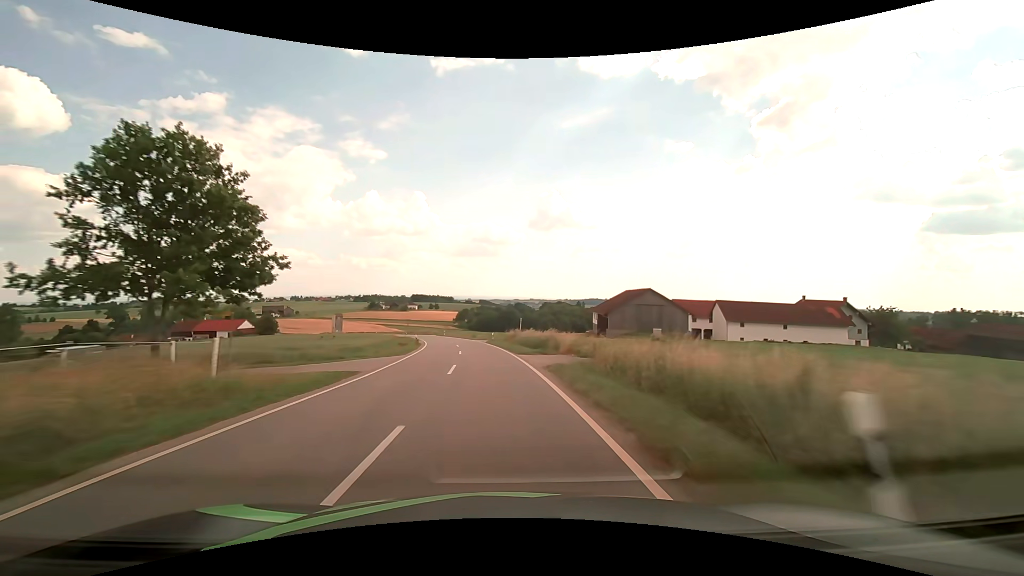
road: tertiary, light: Day
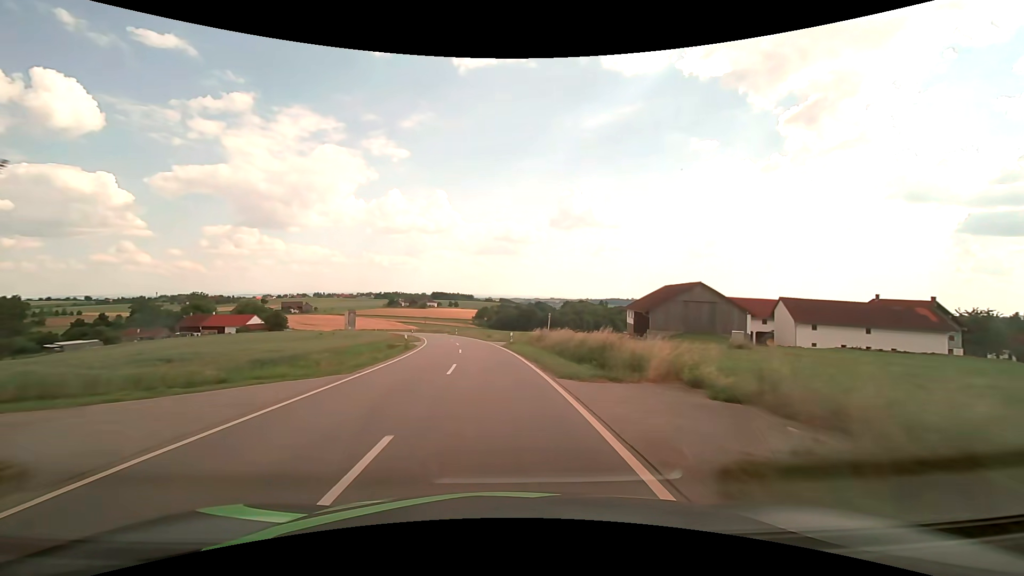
(-0.2, +12.9) m; -2°
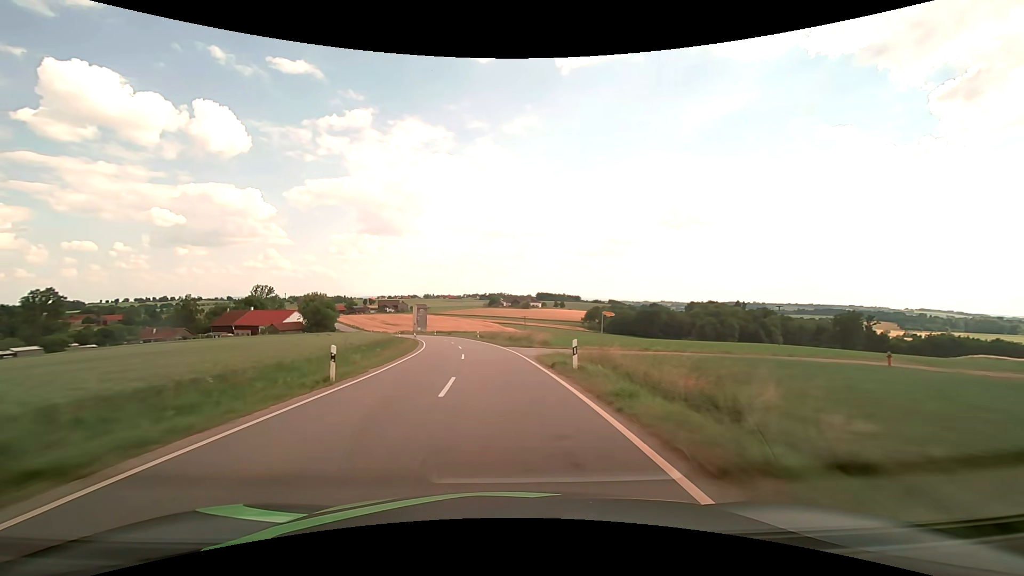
(-6.8, +65.5) m; -12°
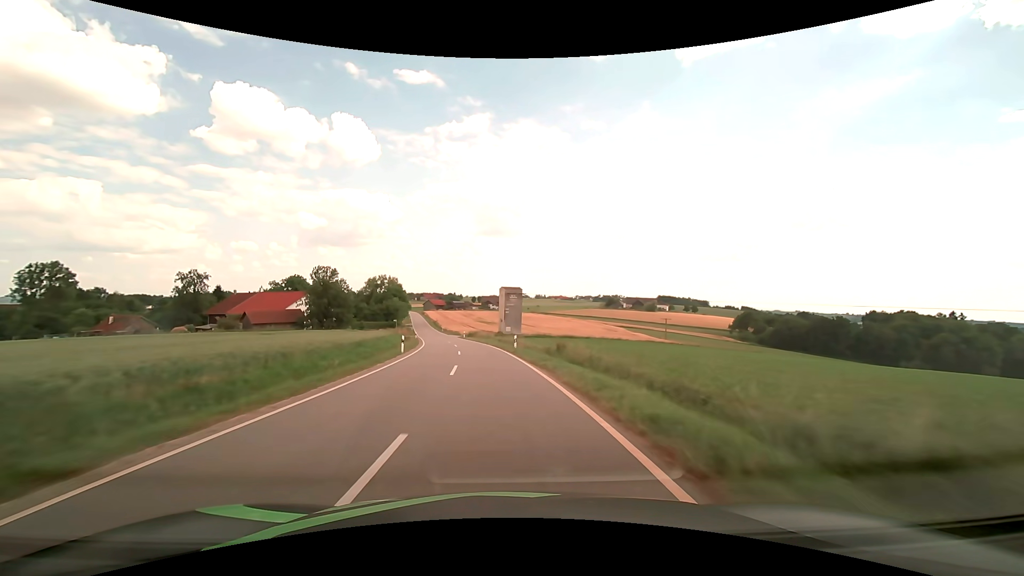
(-7.7, +68.0) m; -13°
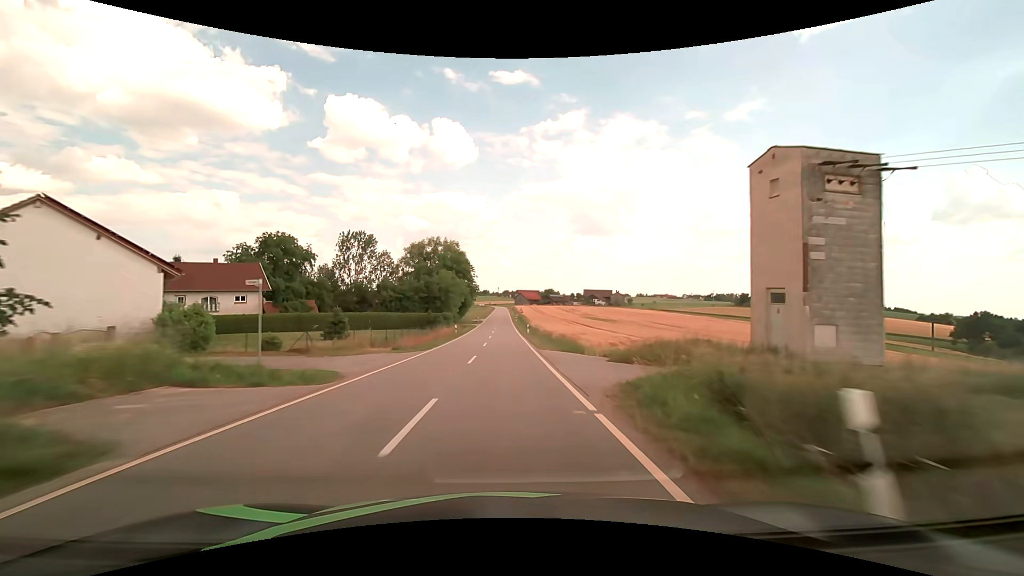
(-7.9, +69.9) m; -11°
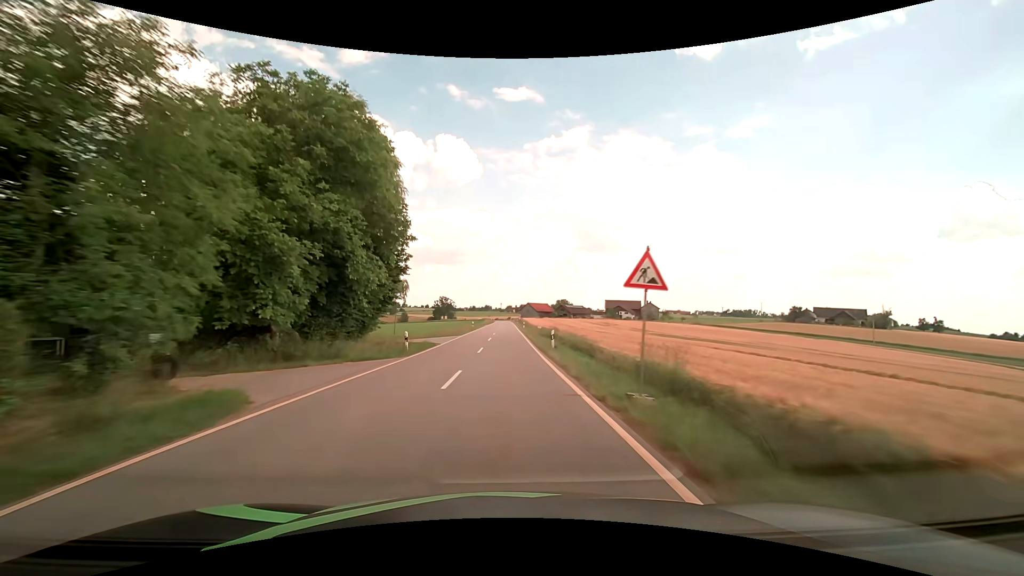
(-0.5, +67.6) m; 0°
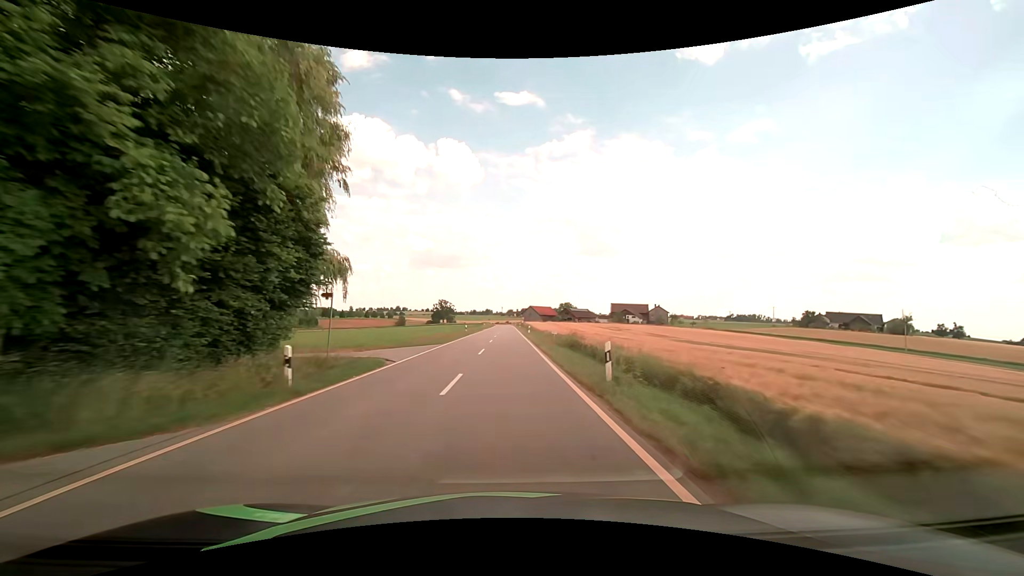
(0.0, +12.8) m; 0°
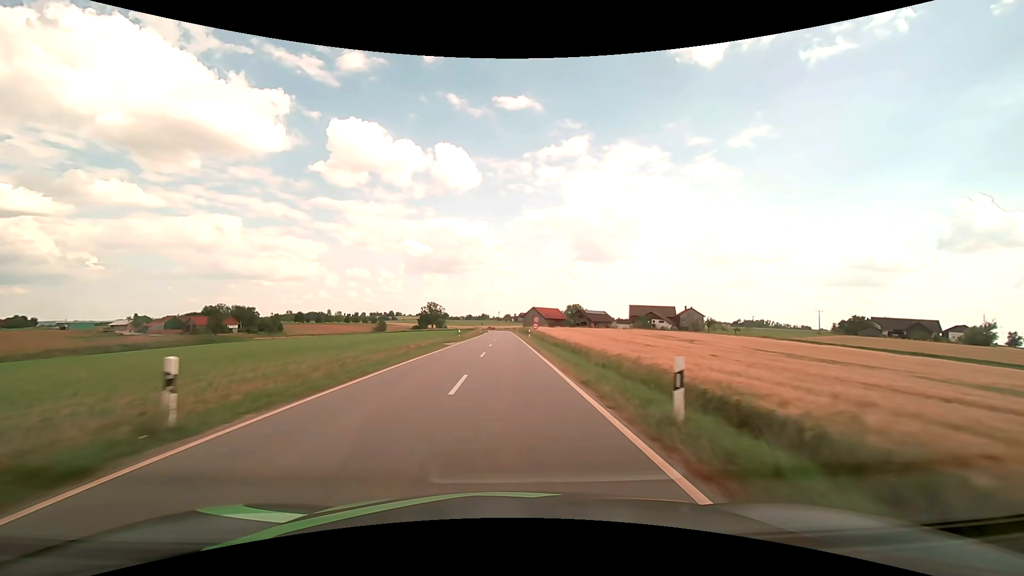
(0.0, +48.1) m; 0°
(0, +10) (0, +20) (0, +30) (0, +40) (0, +50) (0, +60) (0, +70) (0, +80) (0, +90) (0, +100) m
